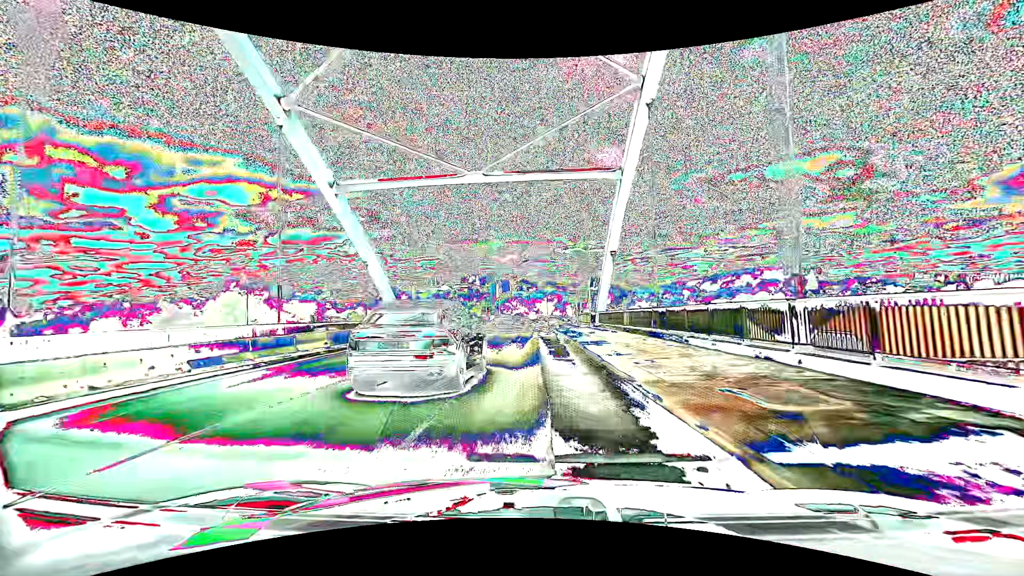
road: primary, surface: asphalt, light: Day
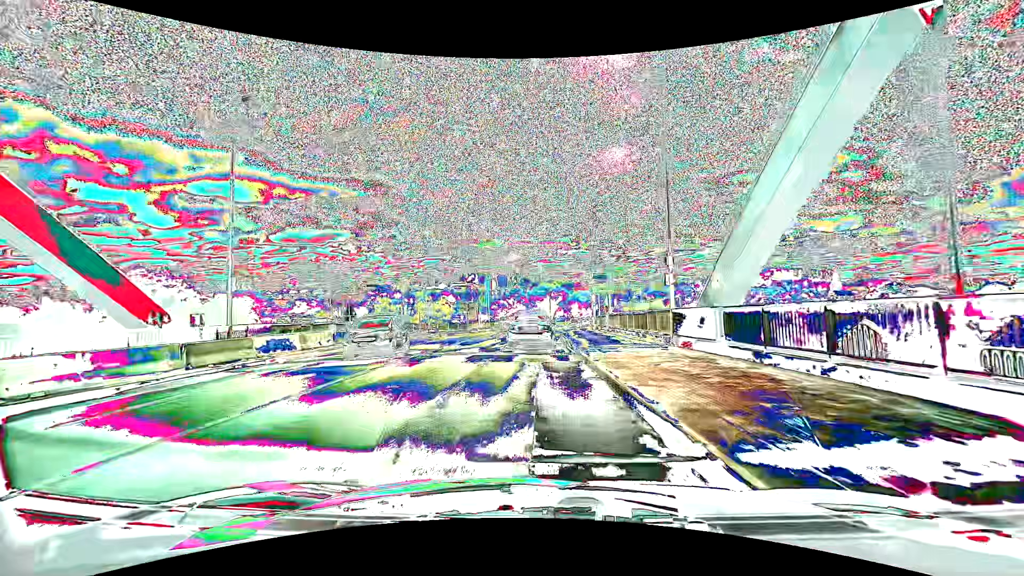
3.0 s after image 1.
(-0.2, +28.1) m; -1°
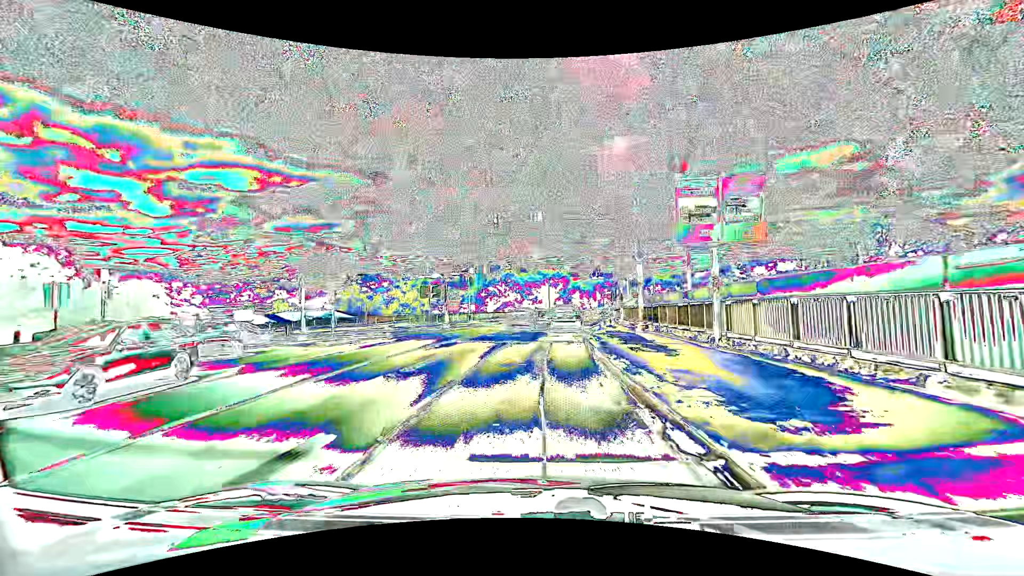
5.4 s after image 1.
(+0.1, +23.0) m; 0°
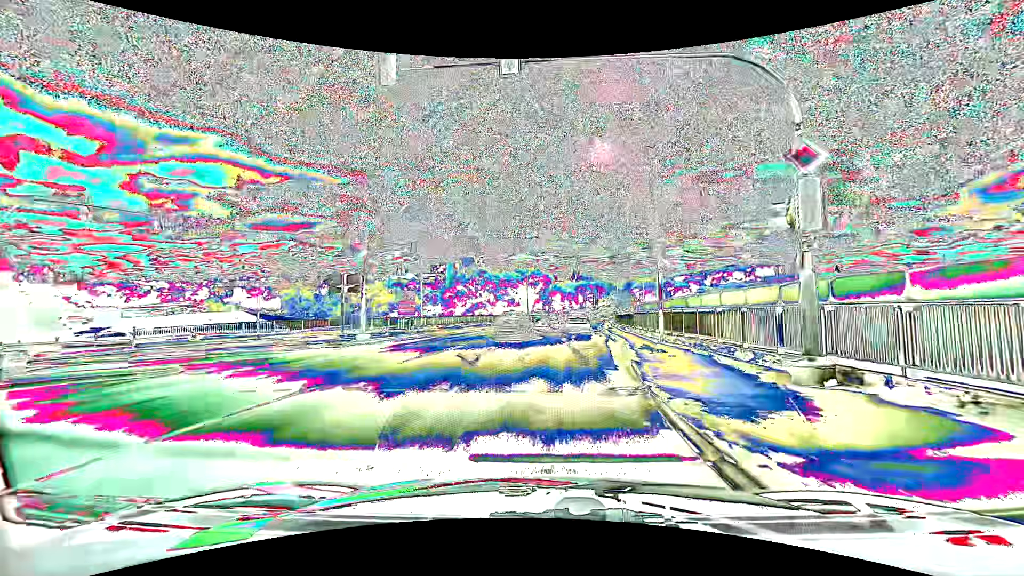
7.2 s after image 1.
(+0.3, +17.2) m; +3°
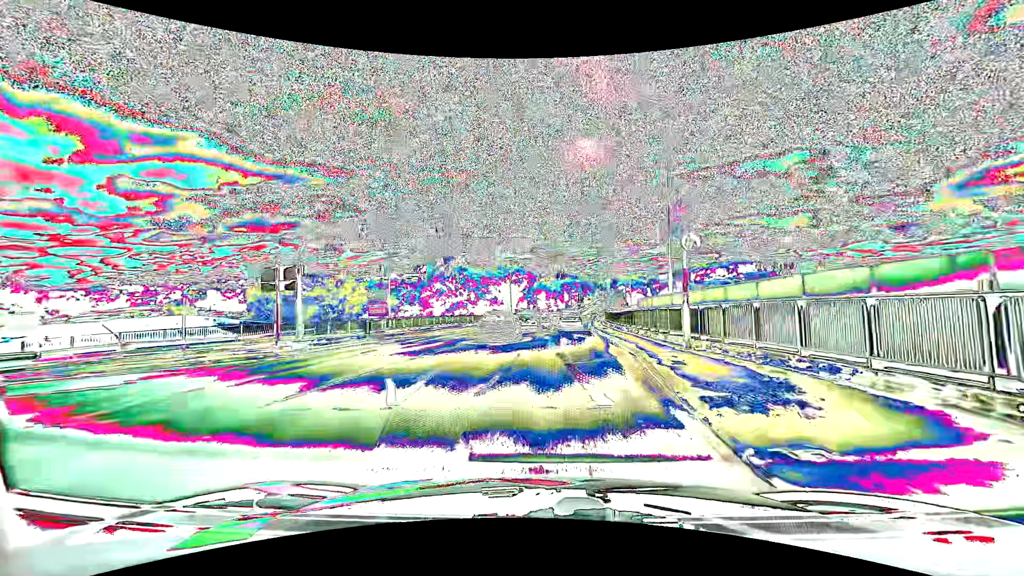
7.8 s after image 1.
(+0.1, +5.8) m; +2°
(0, +10) (+1, +20) (+1, +30) (+2, +40) (+3, +50) (+4, +60) (+5, +70) (+6, +80) (+8, +90) (+10, +99) m
